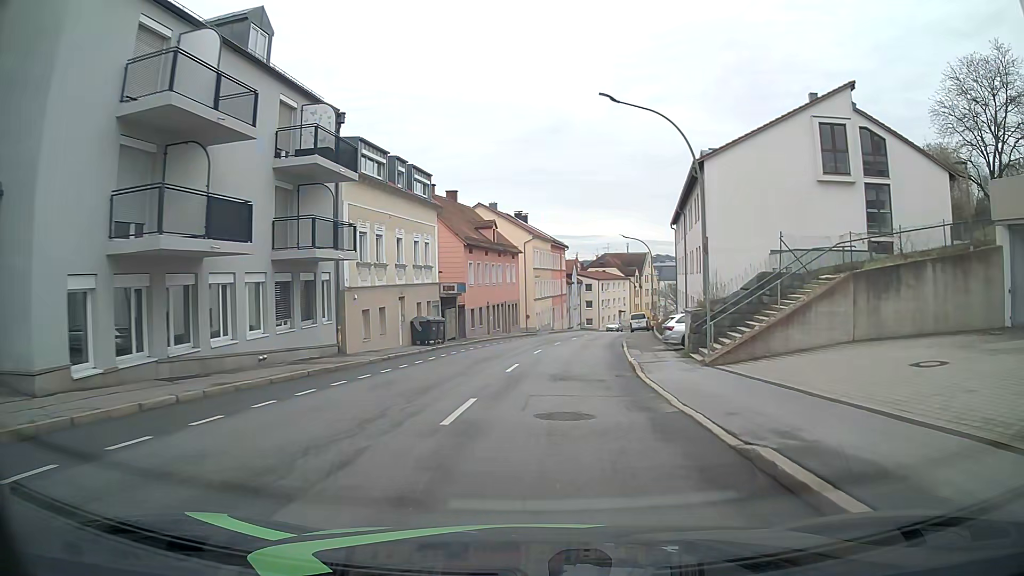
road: tertiary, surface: asphalt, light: Day
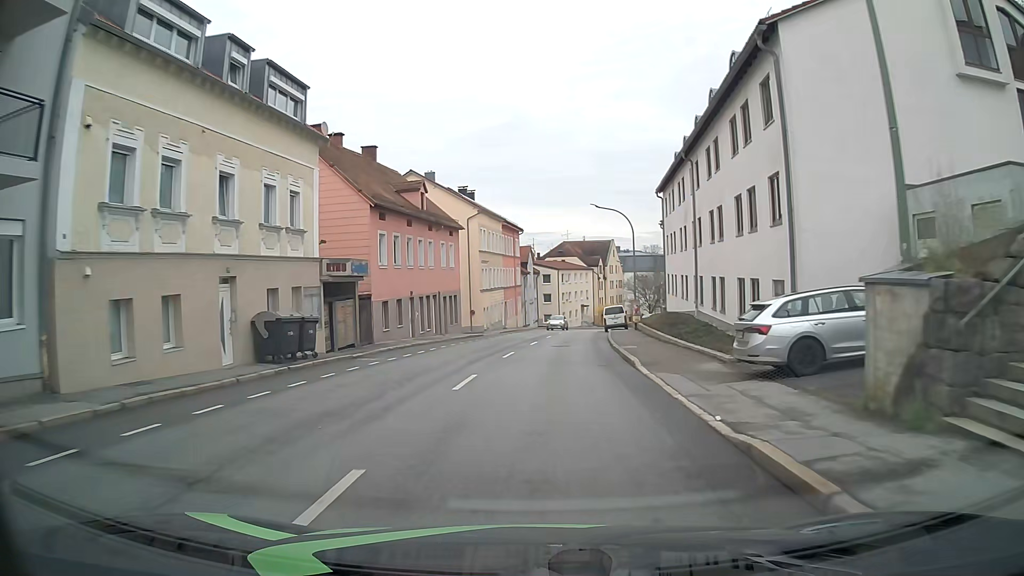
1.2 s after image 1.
(+0.2, +15.0) m; +3°
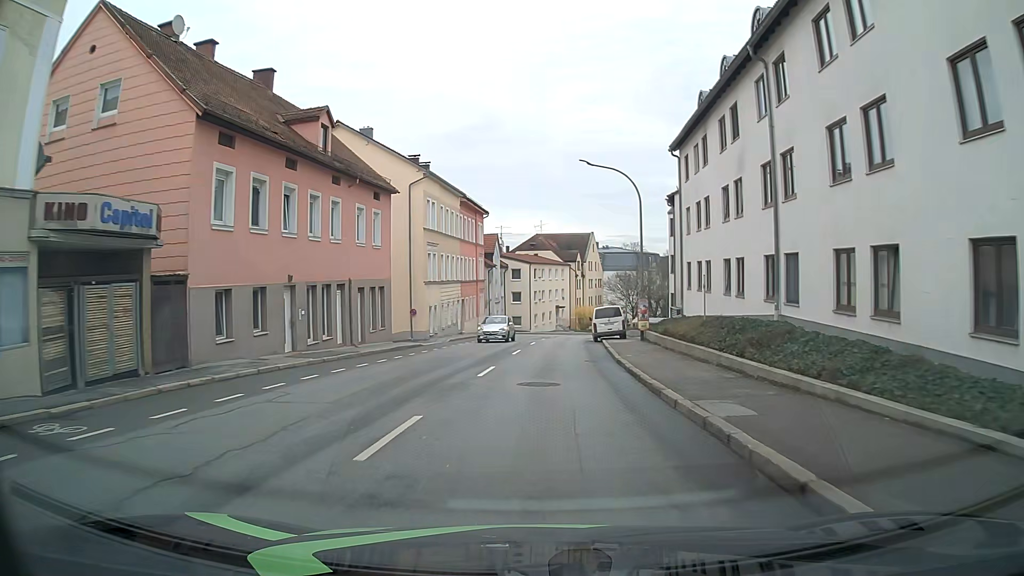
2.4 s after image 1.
(+0.4, +14.6) m; +3°
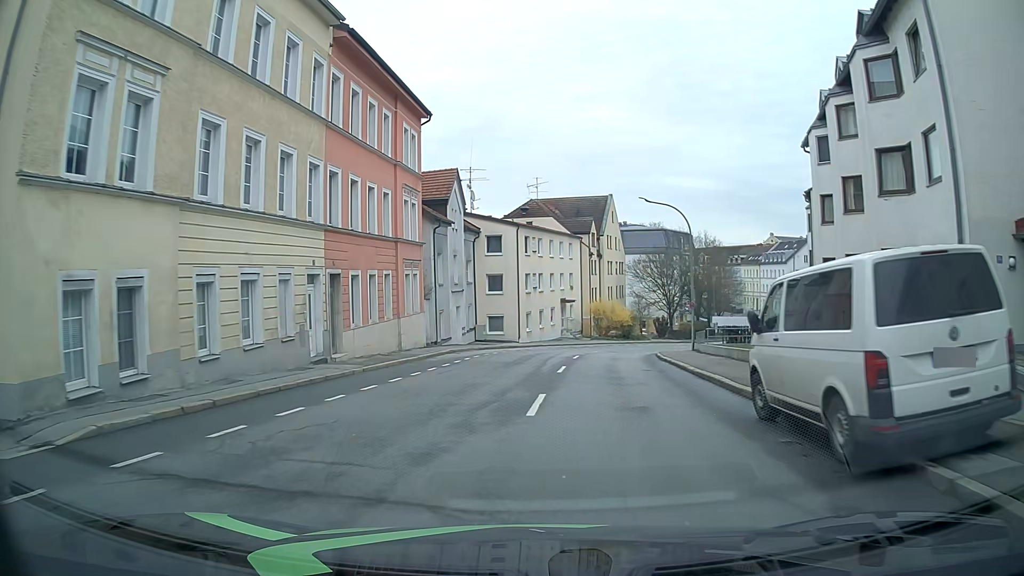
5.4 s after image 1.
(+0.8, +32.5) m; 0°
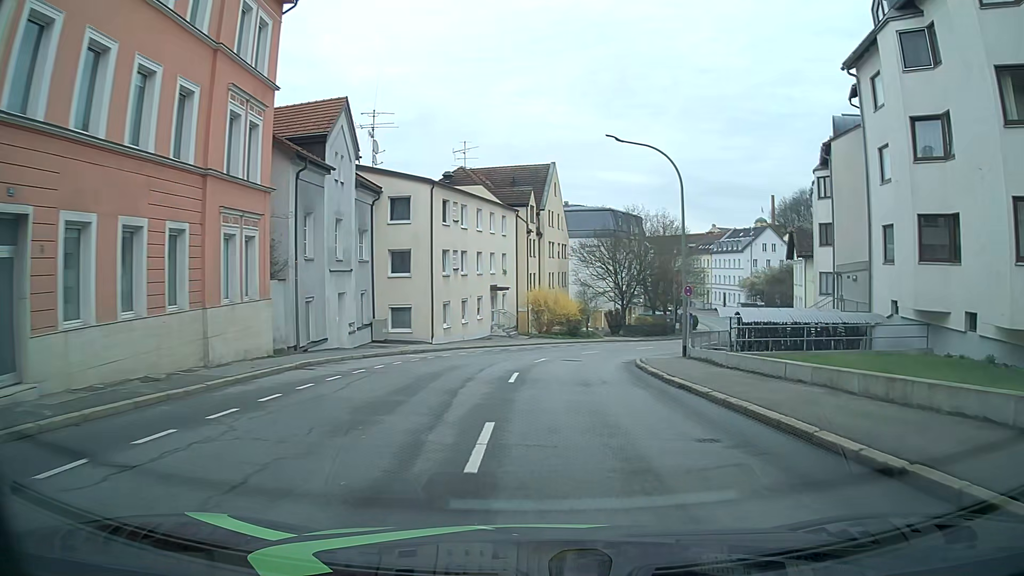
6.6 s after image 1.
(+0.5, +12.7) m; +5°
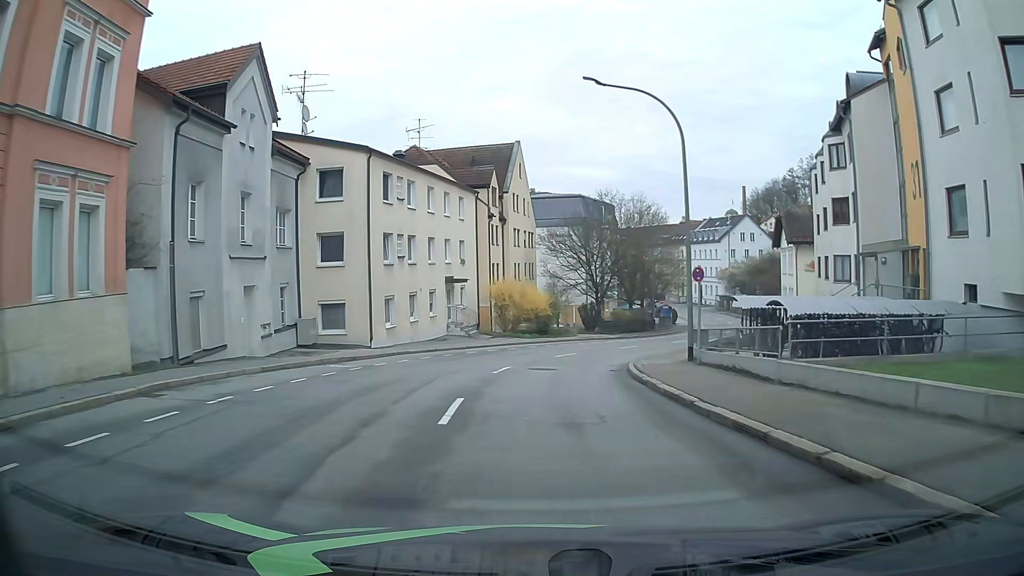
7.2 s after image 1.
(+0.2, +6.3) m; +3°
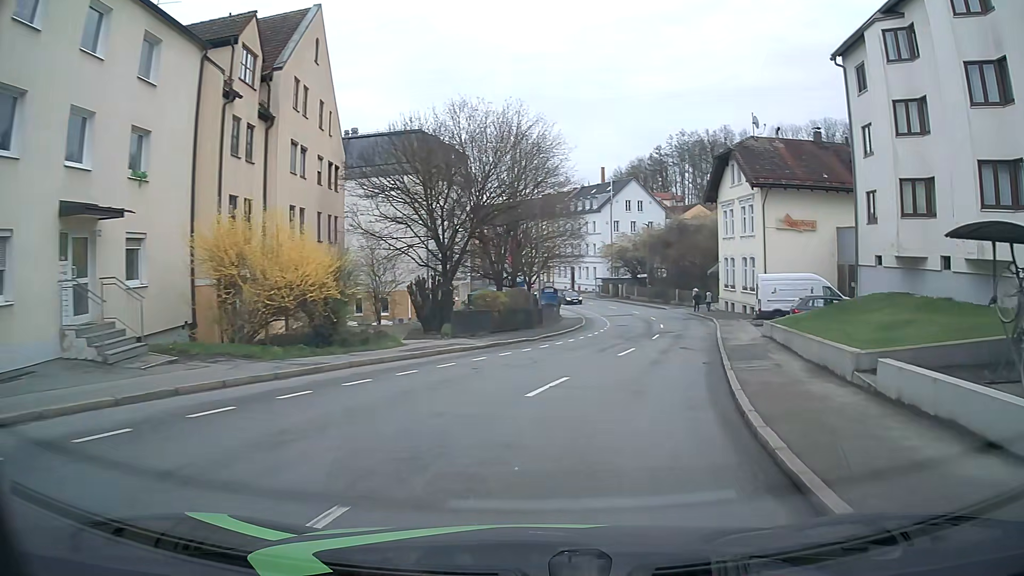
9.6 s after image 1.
(+1.8, +24.7) m; +14°
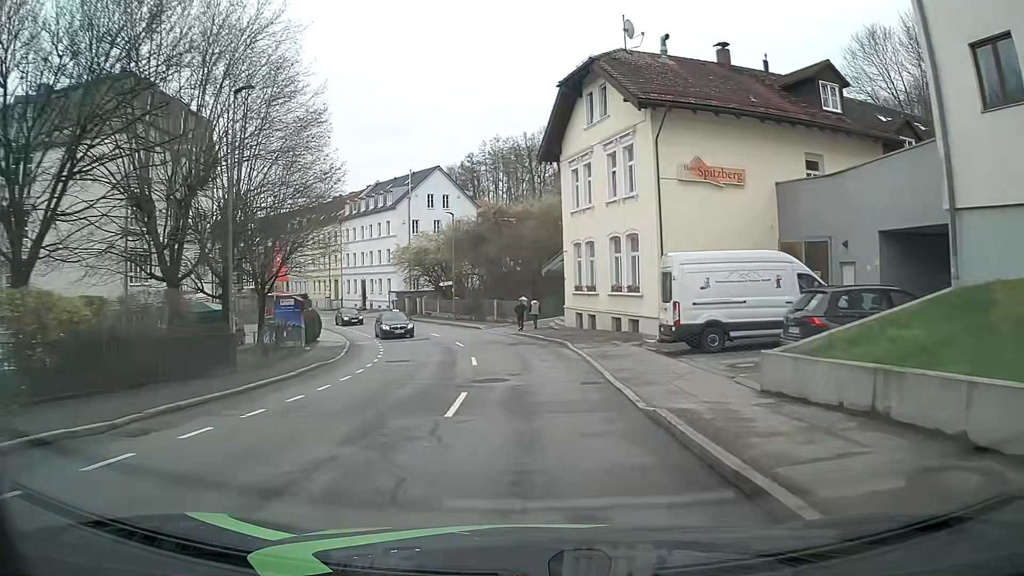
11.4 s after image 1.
(+2.8, +18.7) m; +15°
(0, +10) (0, +20) (-1, +30) (-4, +40) (-7, +49) (-11, +58) (-16, +67) (-22, +75) (-28, +83) (-35, +90) m
